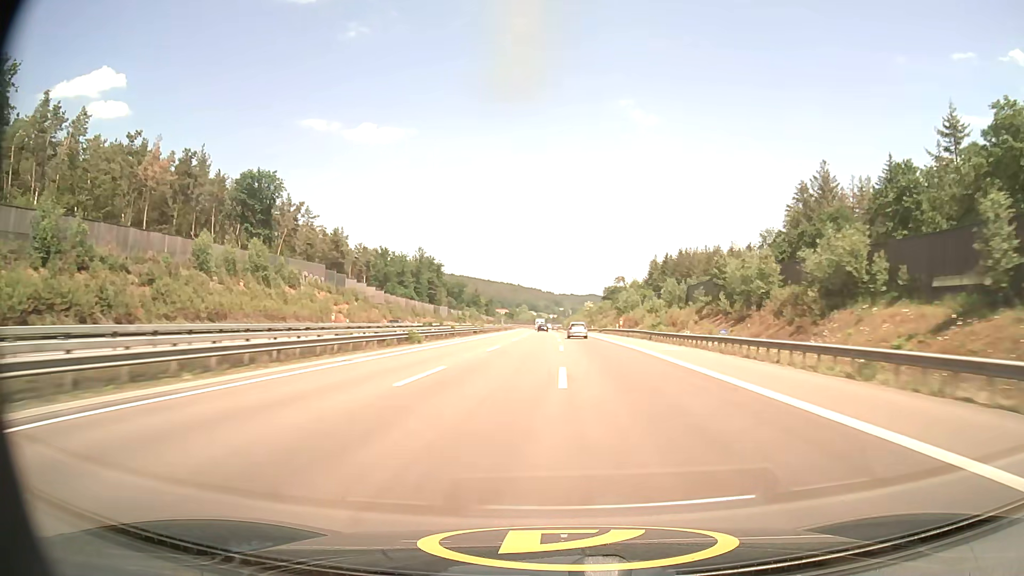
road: motorway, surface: asphalt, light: Day
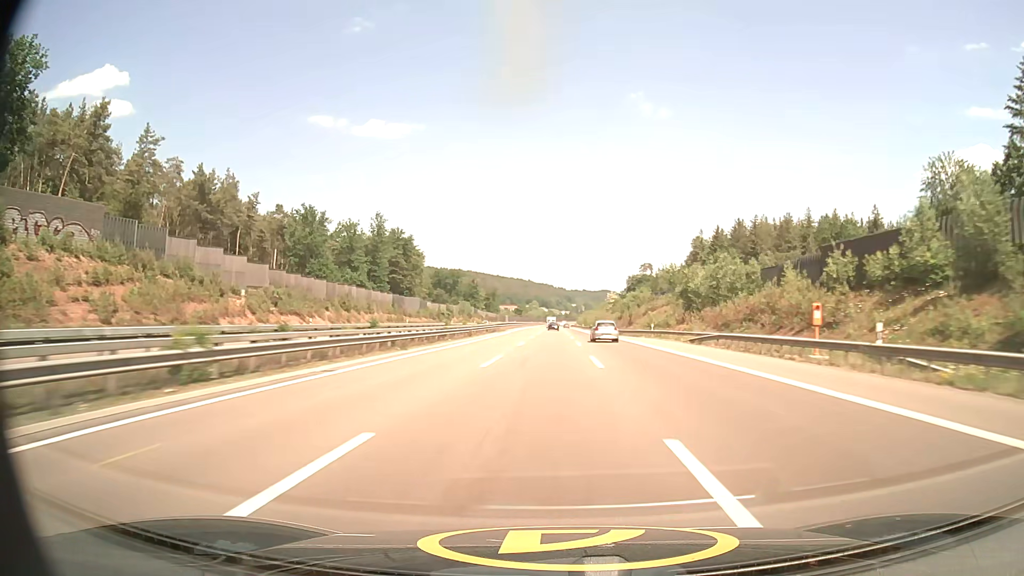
(-0.7, +66.0) m; -1°
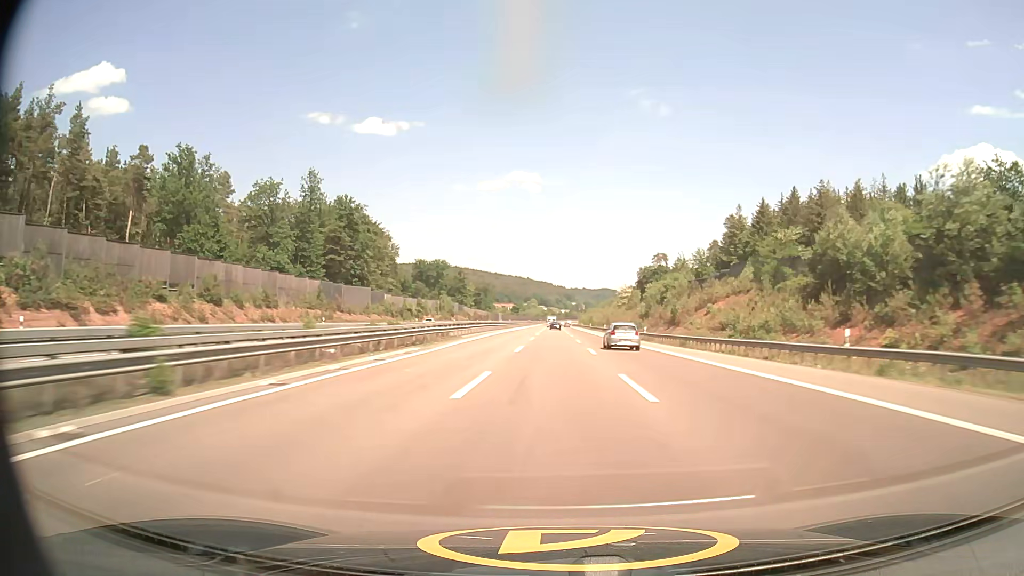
(0.0, +44.1) m; 0°
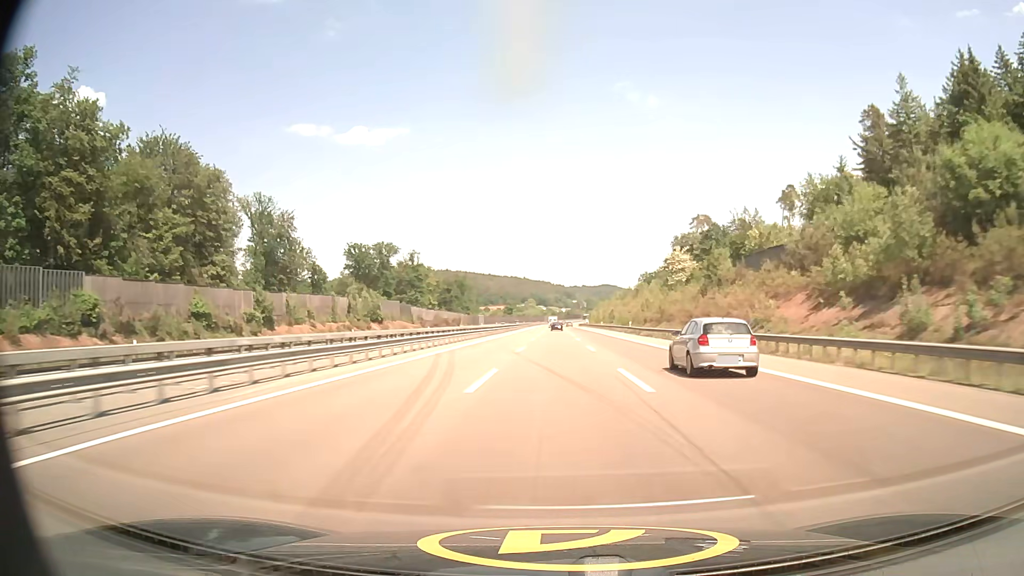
(+0.8, +88.6) m; 0°
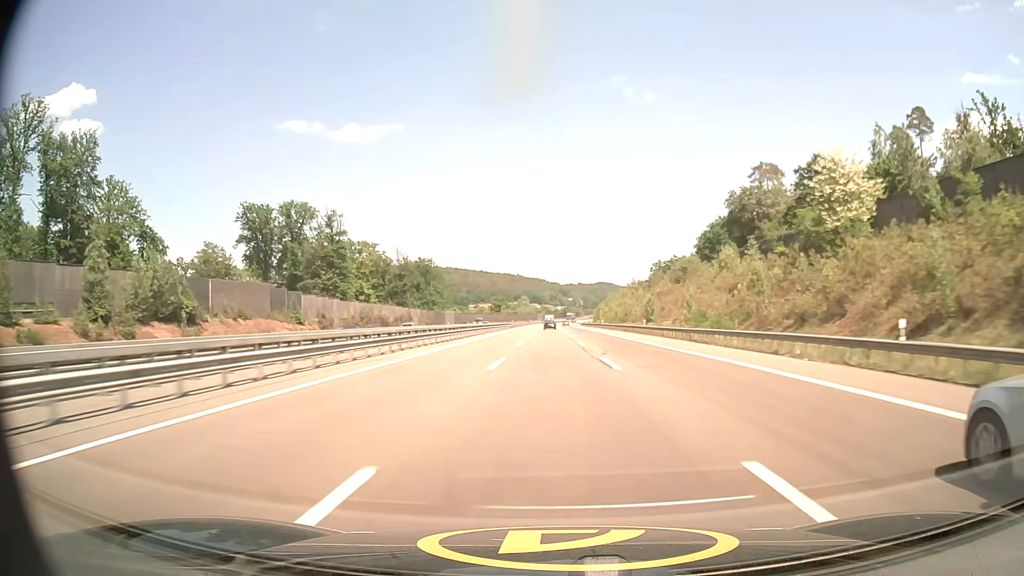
(+0.2, +66.7) m; 0°
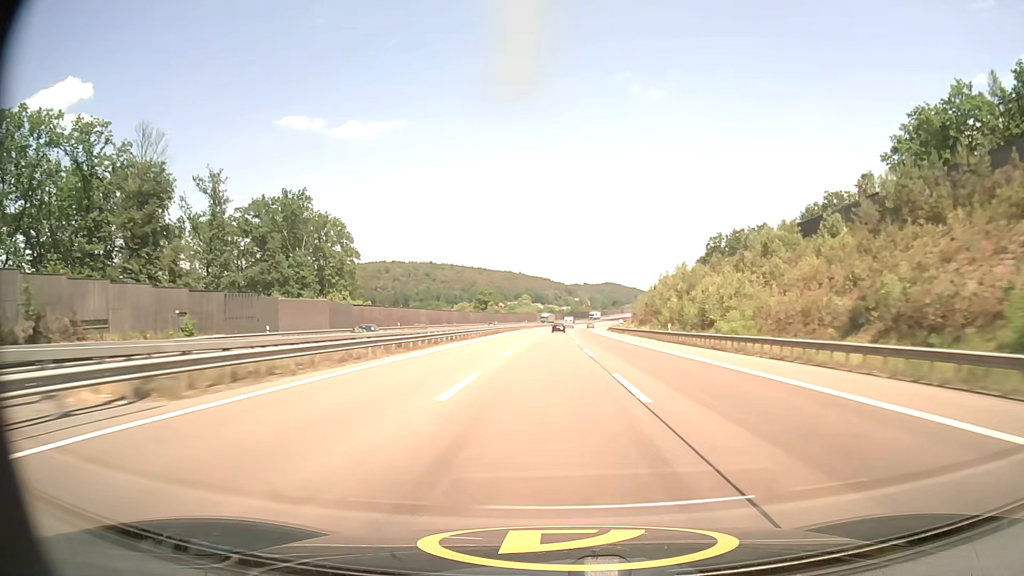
(-0.3, +111.4) m; 0°
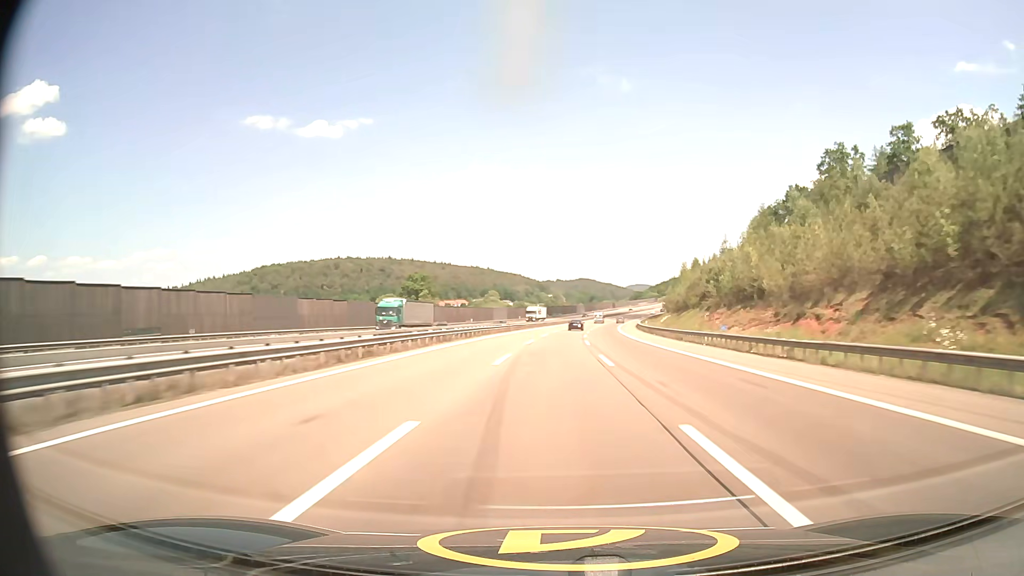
(+1.2, +111.2) m; +2°
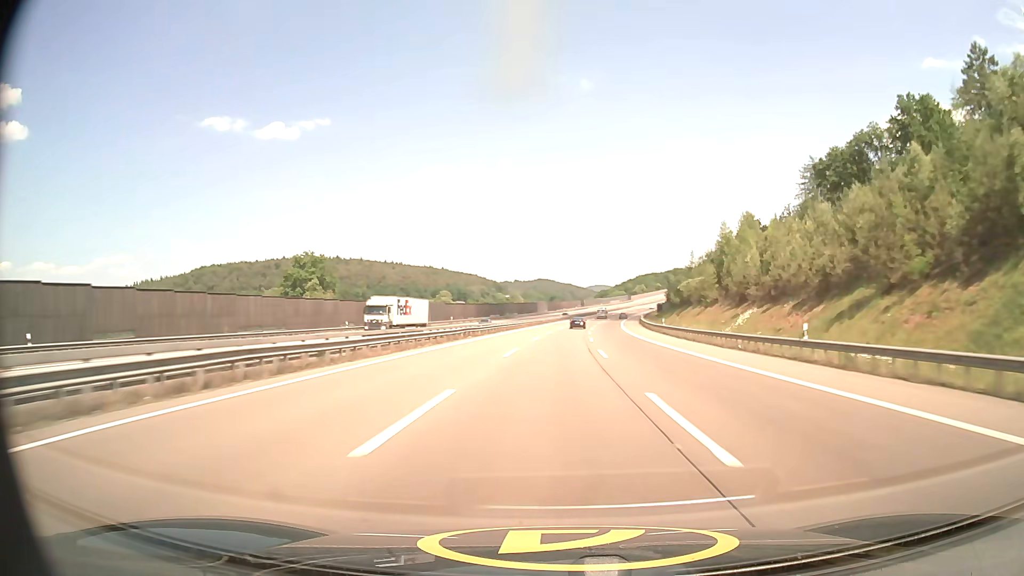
(+1.6, +66.5) m; +3°
(0, +10) (0, +20) (0, +30) (+1, +40) (+1, +50) (+2, +60) (+2, +70) (+3, +80) (+4, +90) (+5, +100) m
